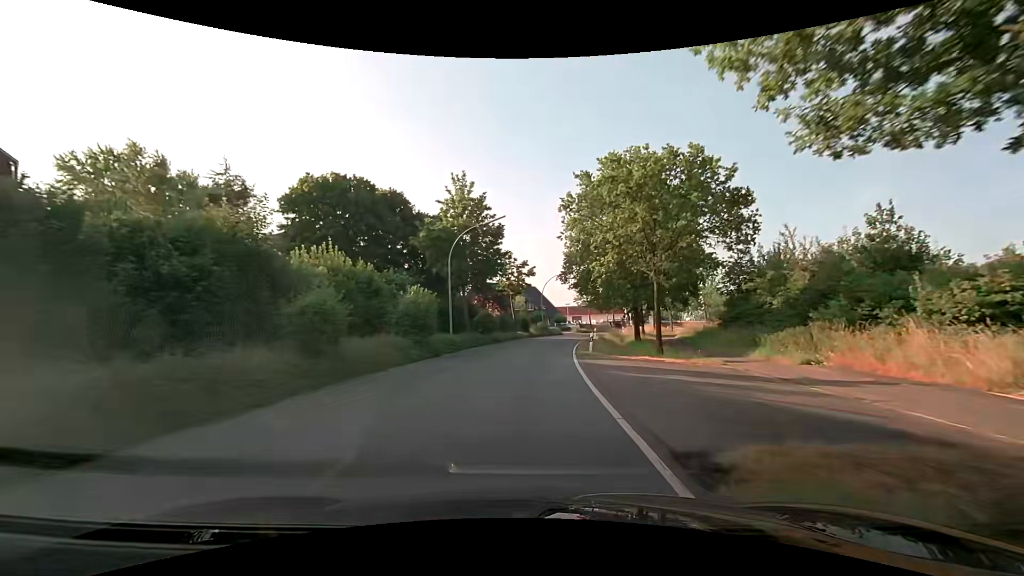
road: secondary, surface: asphalt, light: Day
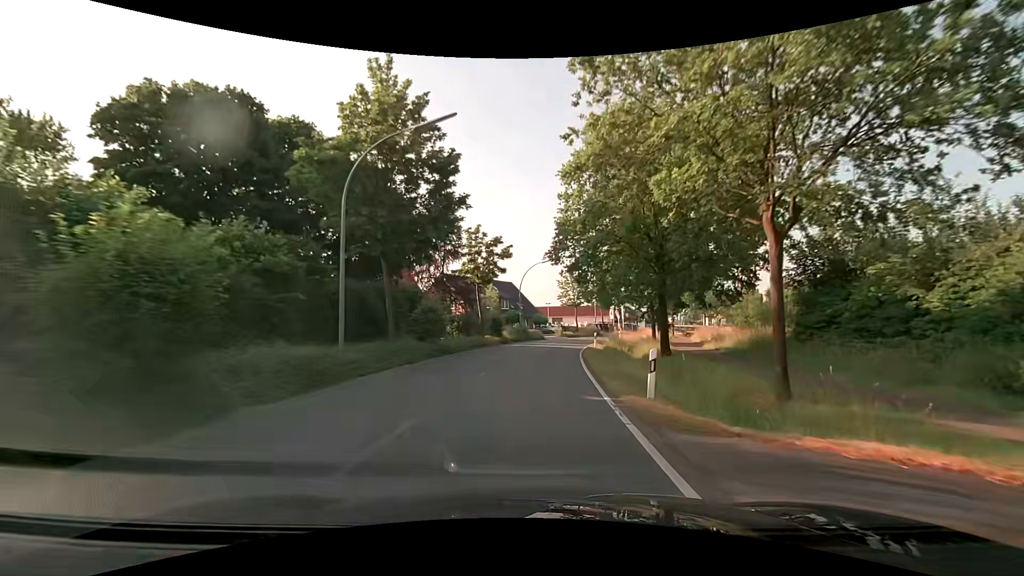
(+0.4, +15.3) m; +3°
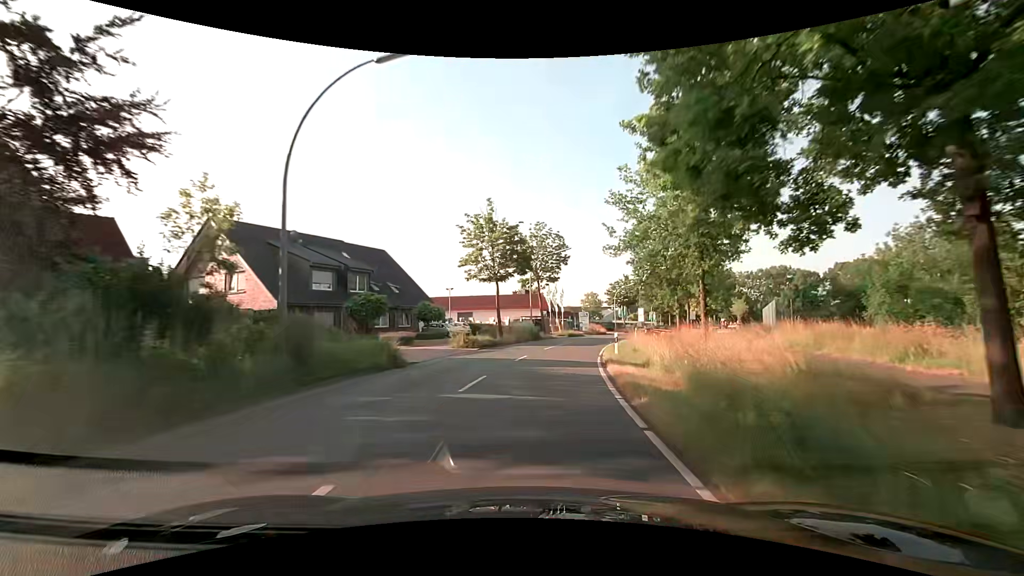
(+3.0, +37.9) m; +10°
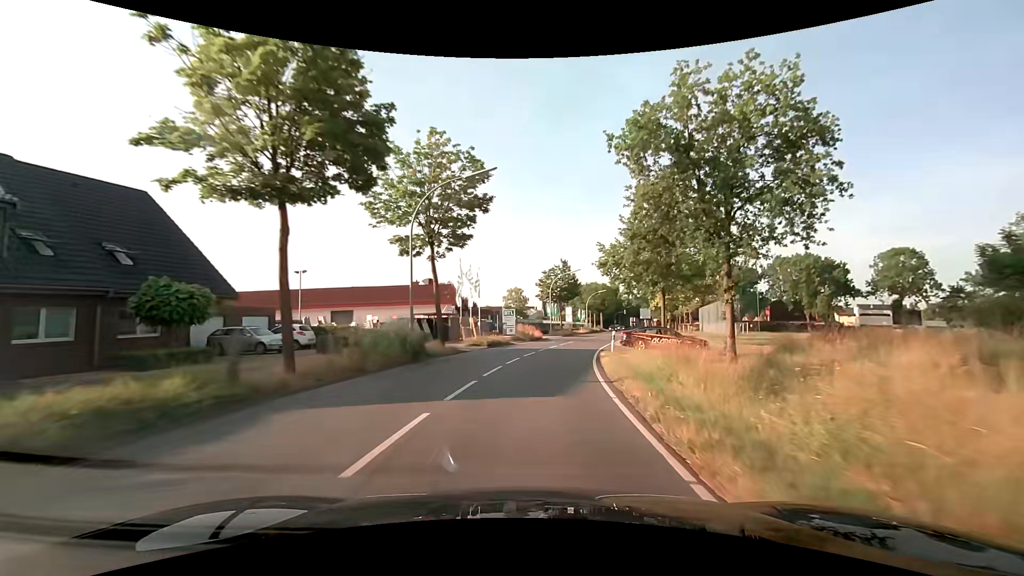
(+1.8, +22.7) m; +9°
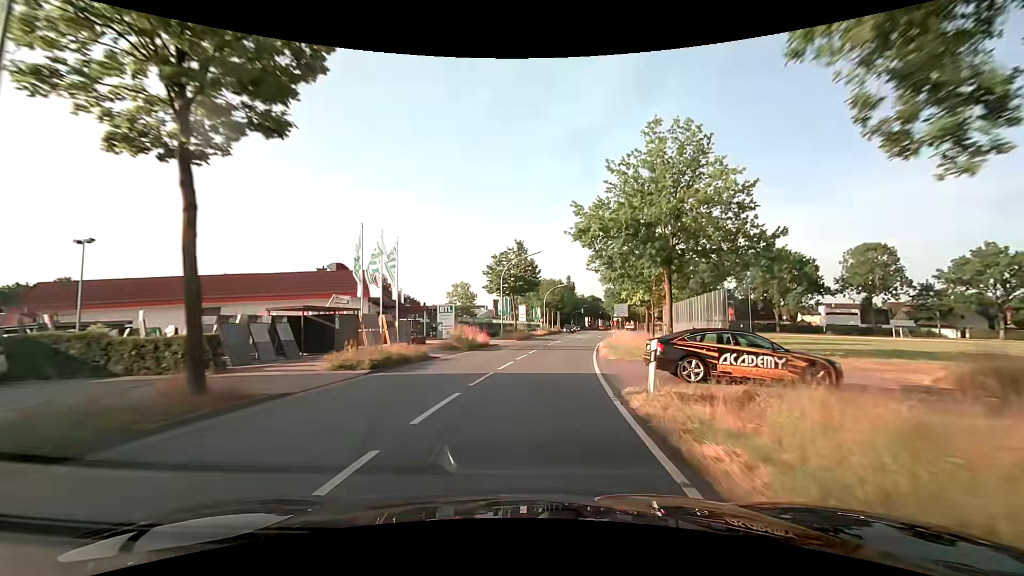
(+0.8, +15.2) m; +6°
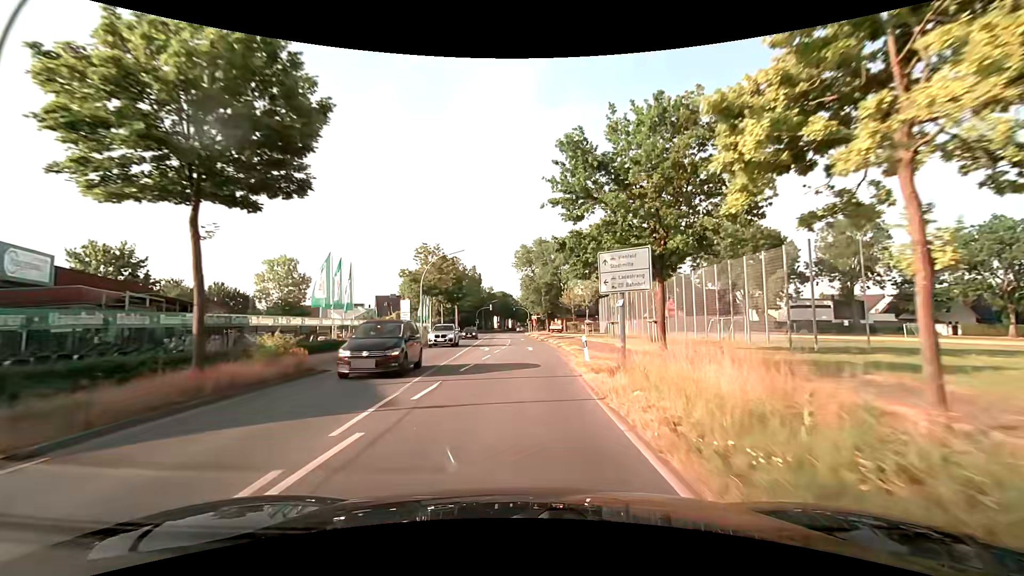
(+3.8, +37.9) m; +10°
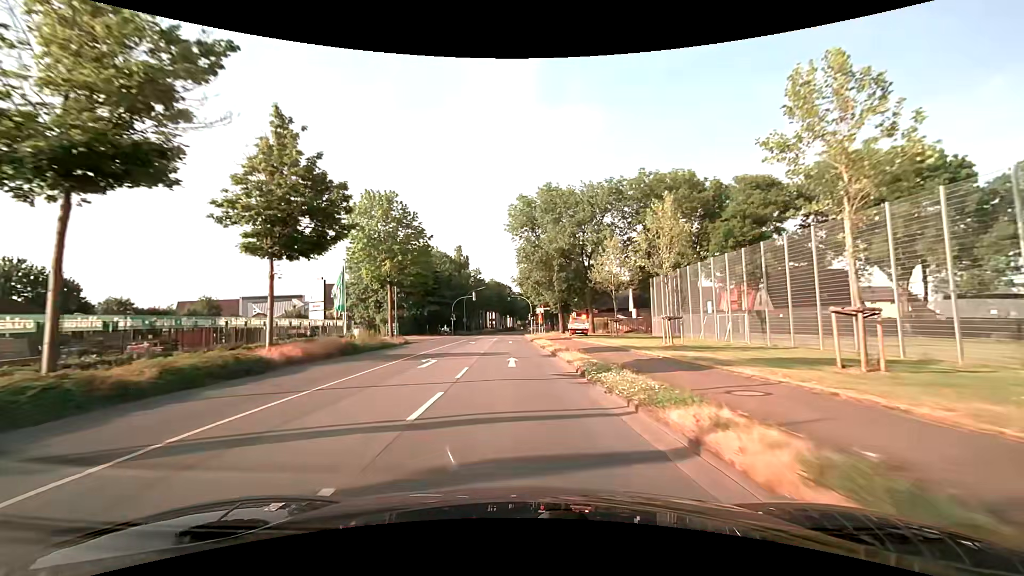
(+0.6, +38.3) m; 0°
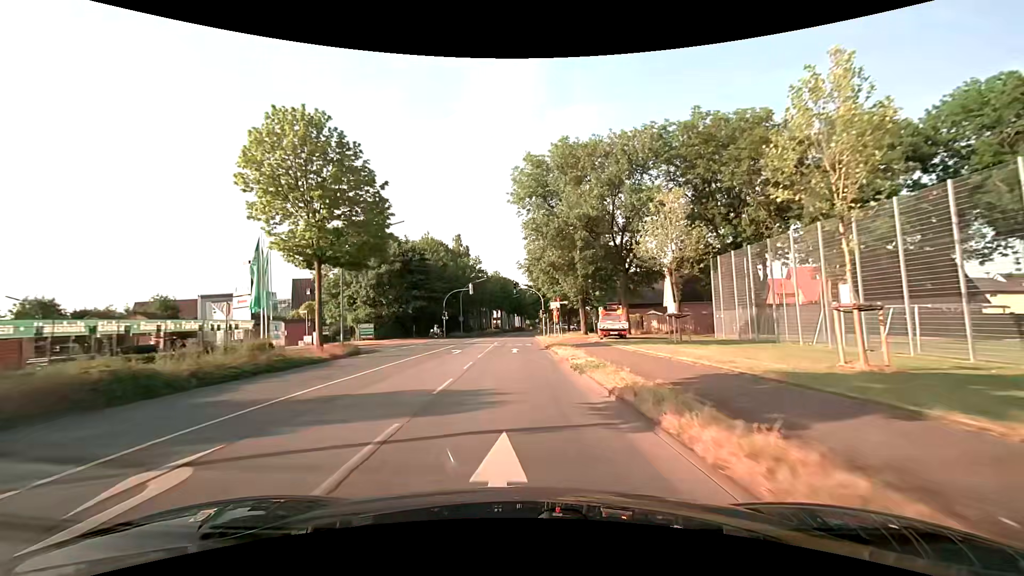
(-0.1, +15.3) m; -1°
(0, +10) (0, +20) (0, +30) (-1, +40) (-1, +50) (-1, +60) (-1, +70) (-1, +80) (0, +90) (0, +100) m
